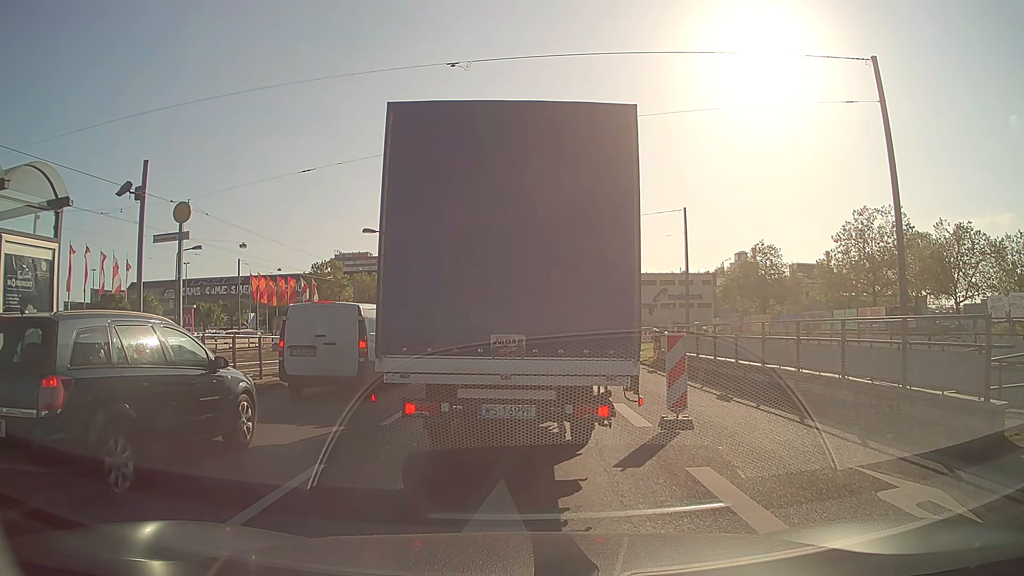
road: primary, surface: asphalt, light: Day
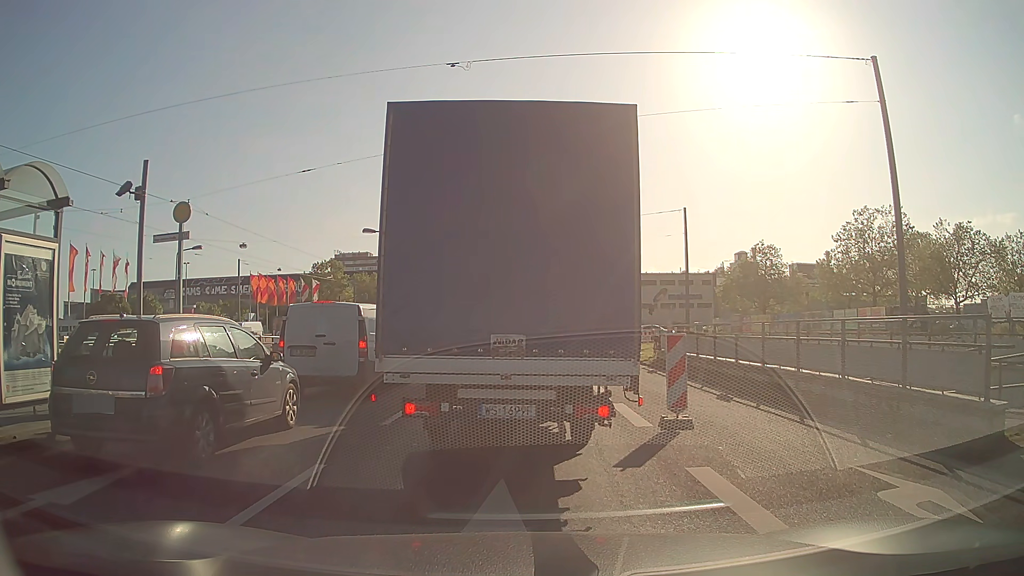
(0.0, 0.0) m; 0°
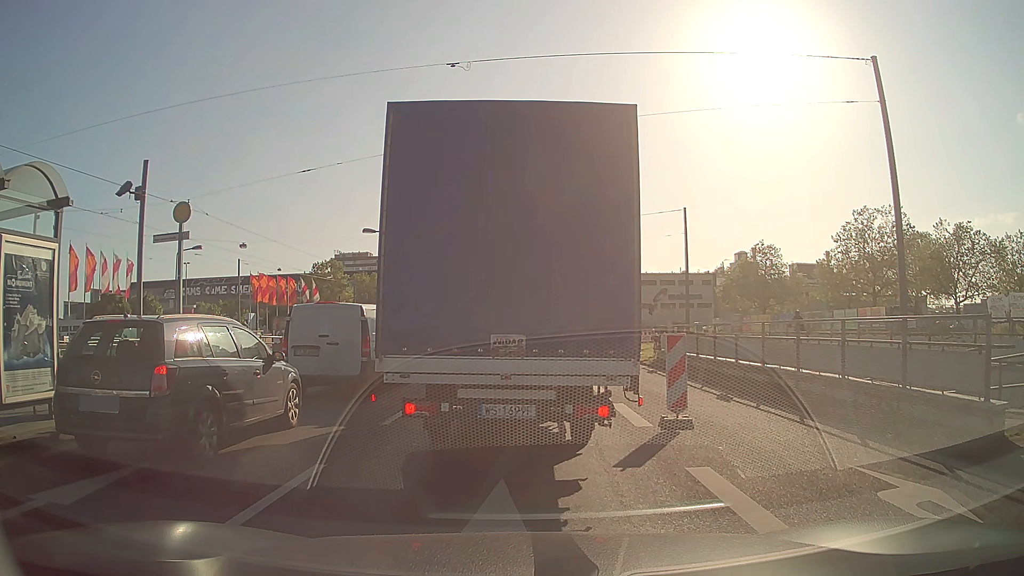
(0.0, 0.0) m; 0°
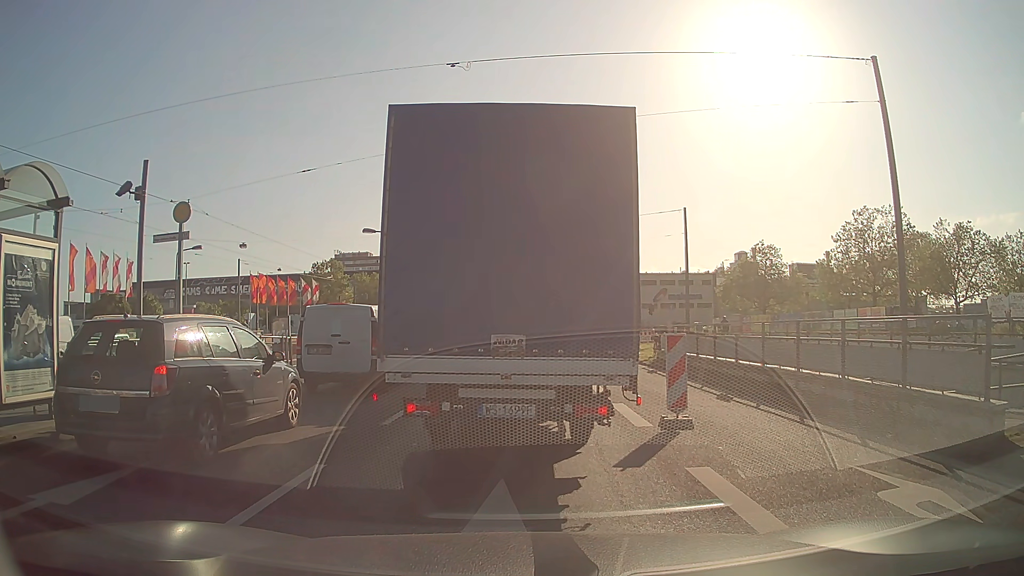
(0.0, 0.0) m; 0°
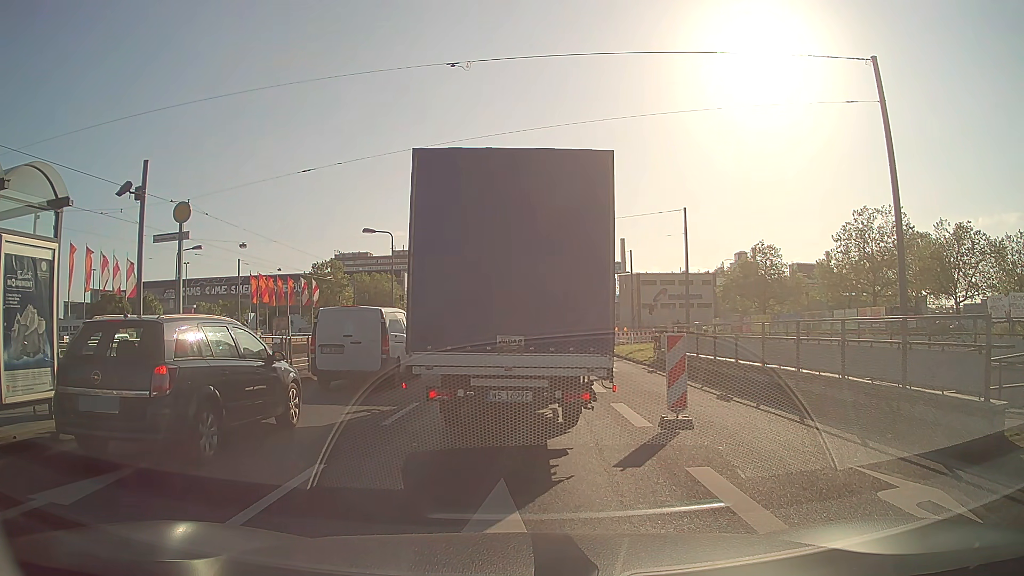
(0.0, 0.0) m; 0°
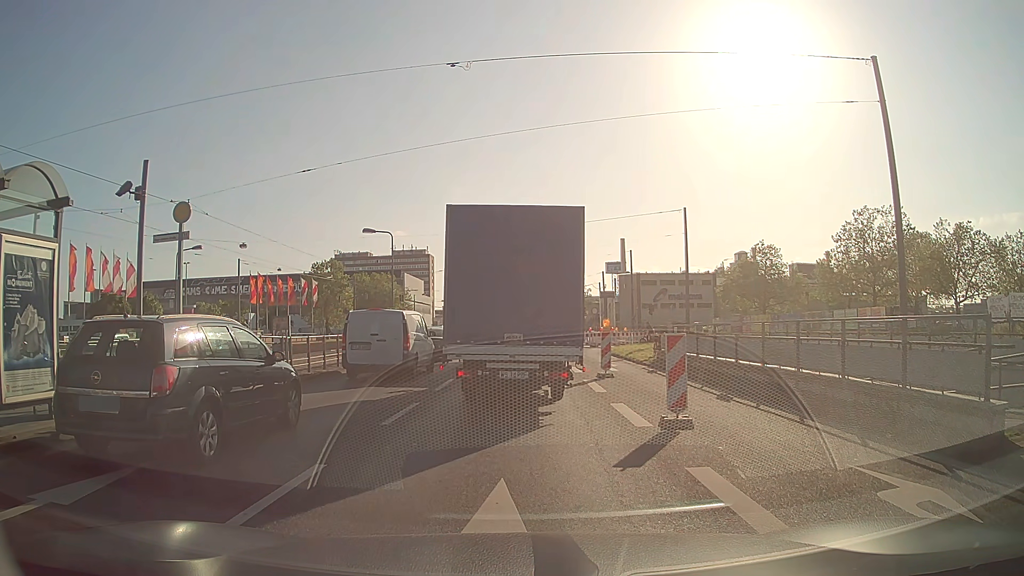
(0.0, 0.0) m; 0°
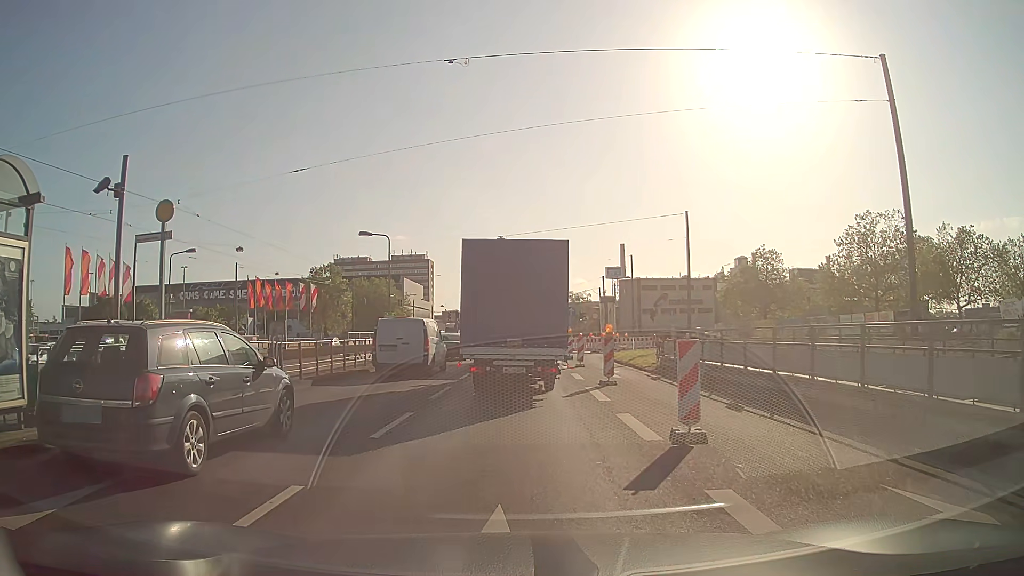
(0.0, +0.8) m; +1°
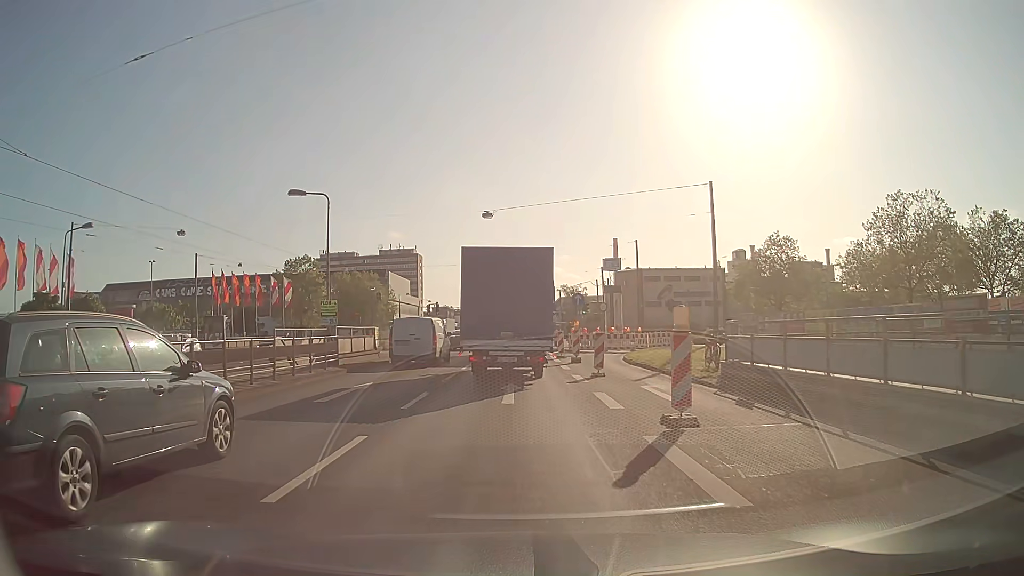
(+0.2, +9.6) m; +2°
(0, +10) (0, +20) (0, +30) (0, +40) (0, +50) (0, +60) (+4, +68) (+14, +68) (+24, +68) (+34, +68) m
